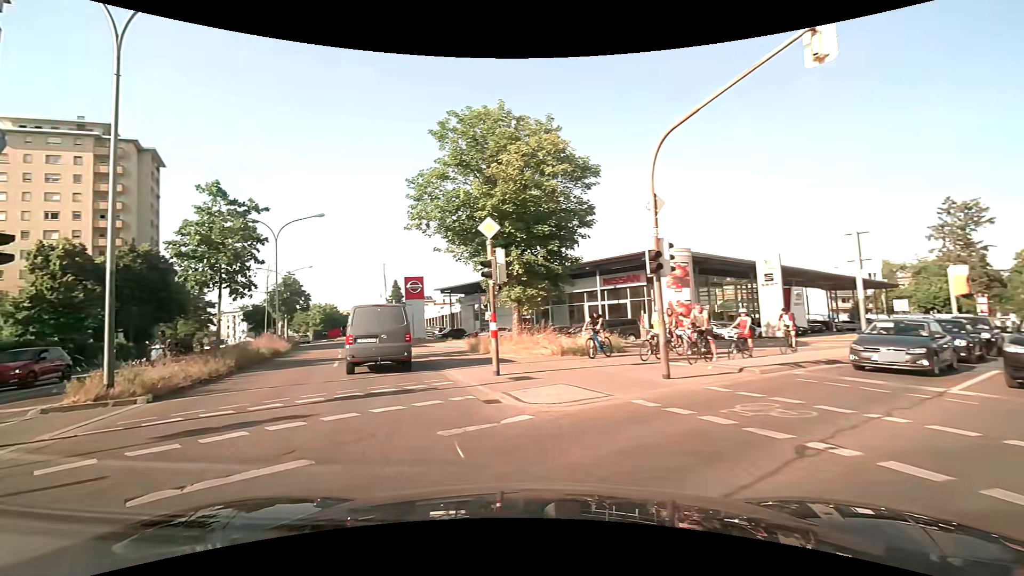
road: secondary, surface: asphalt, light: Day
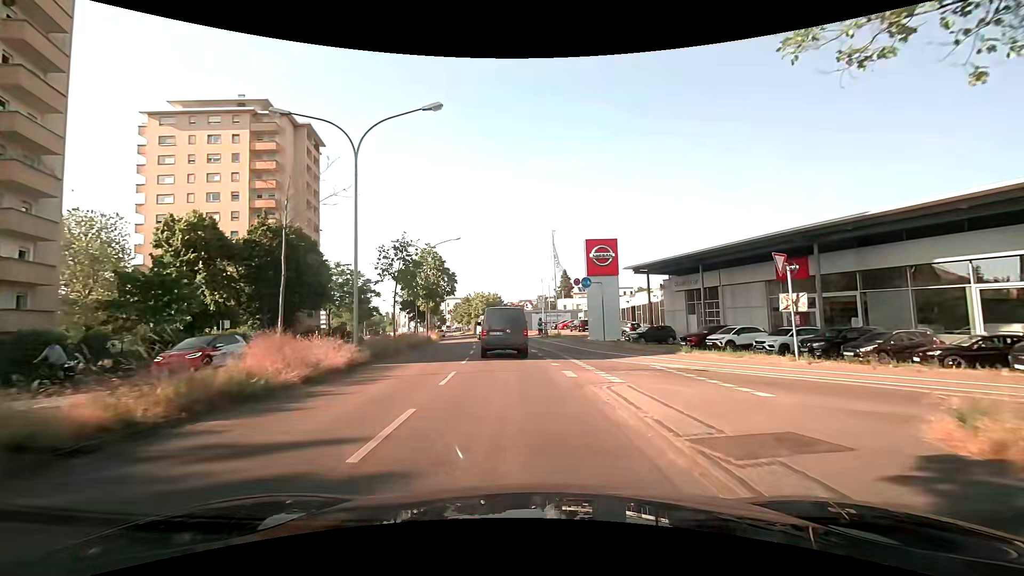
(-5.5, +19.7) m; -20°
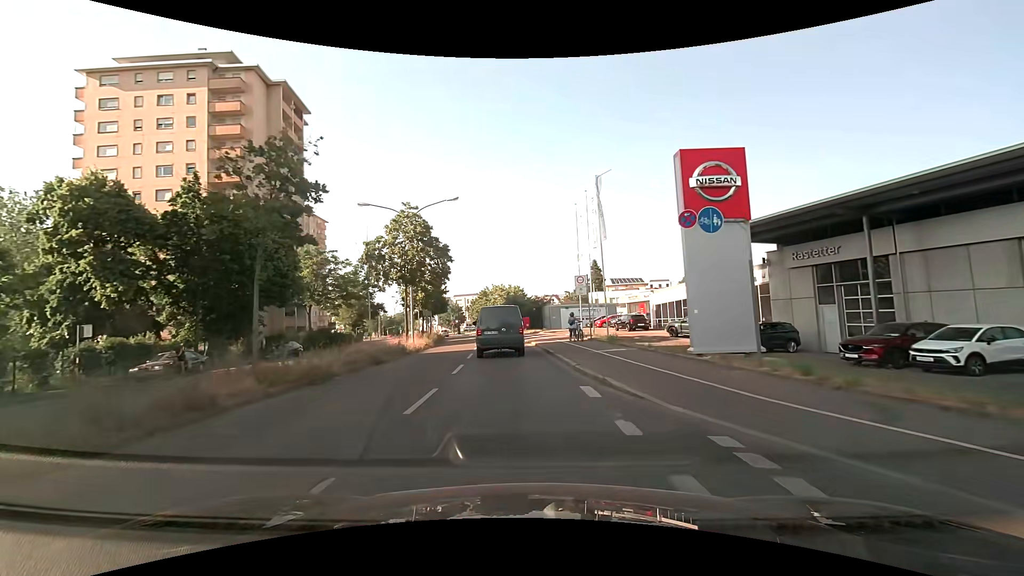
(-0.2, +15.5) m; -2°
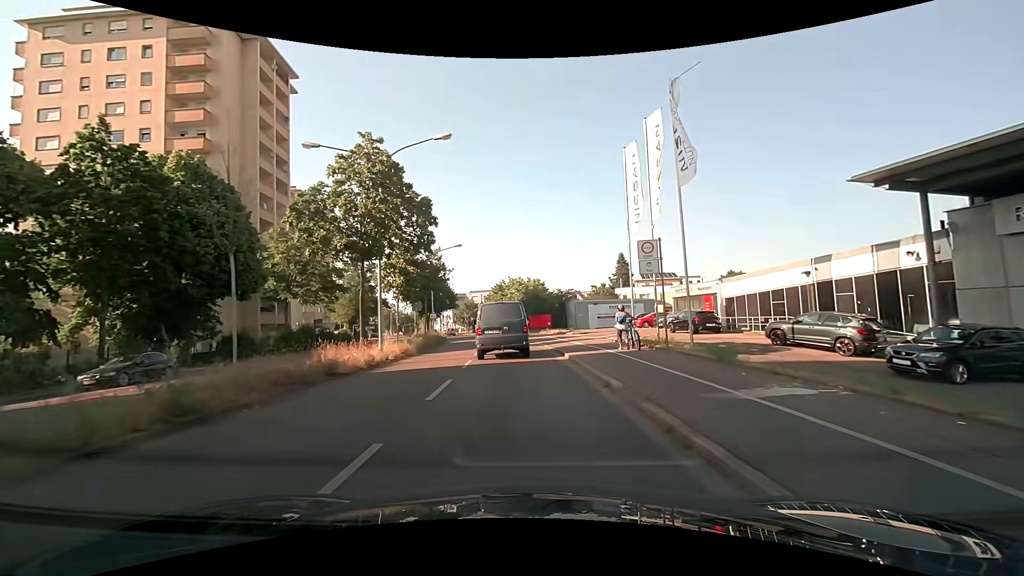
(-0.3, +11.0) m; -3°
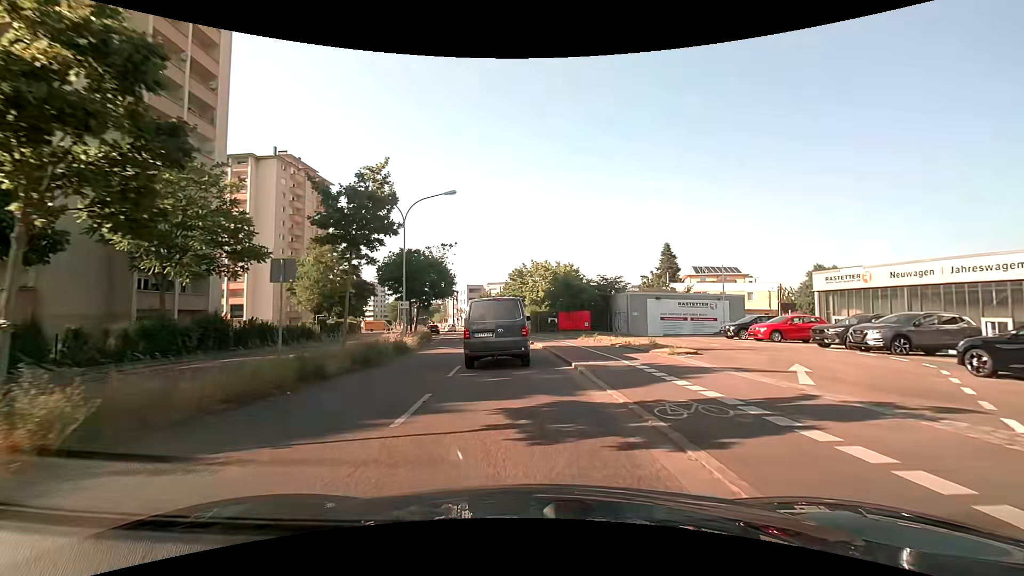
(-0.6, +20.1) m; -3°
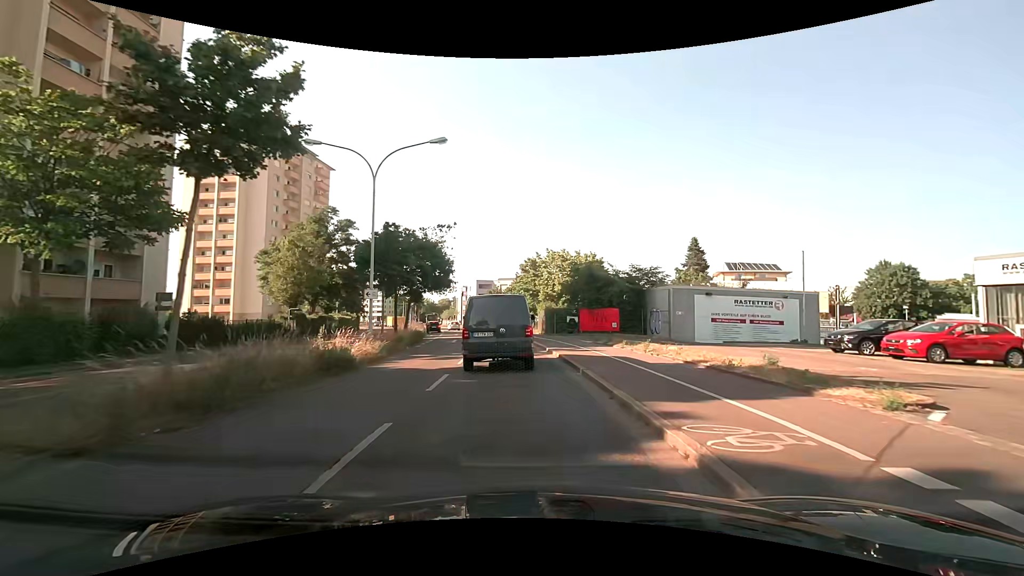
(-0.1, +8.9) m; -1°
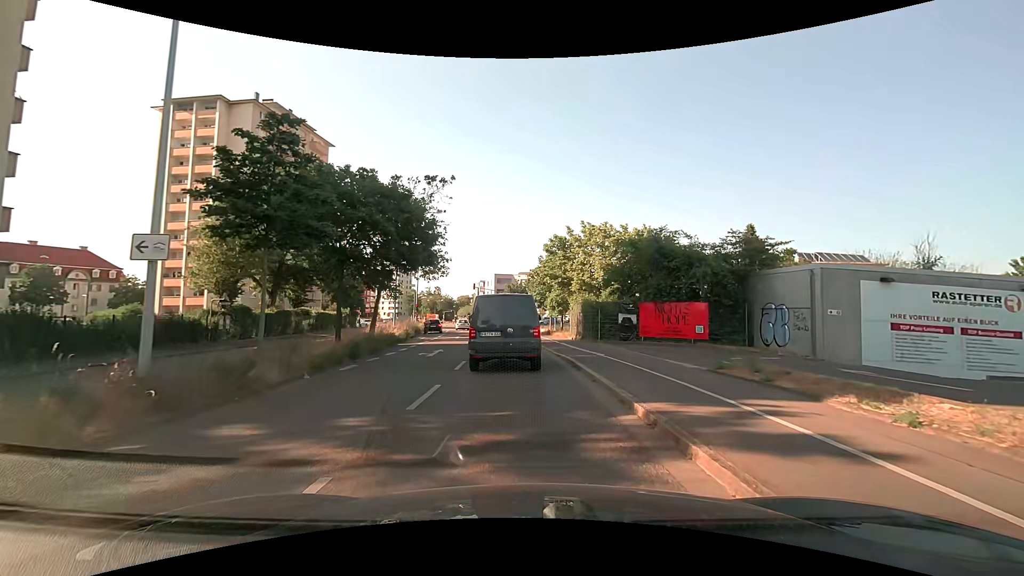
(-0.3, +14.2) m; -3°
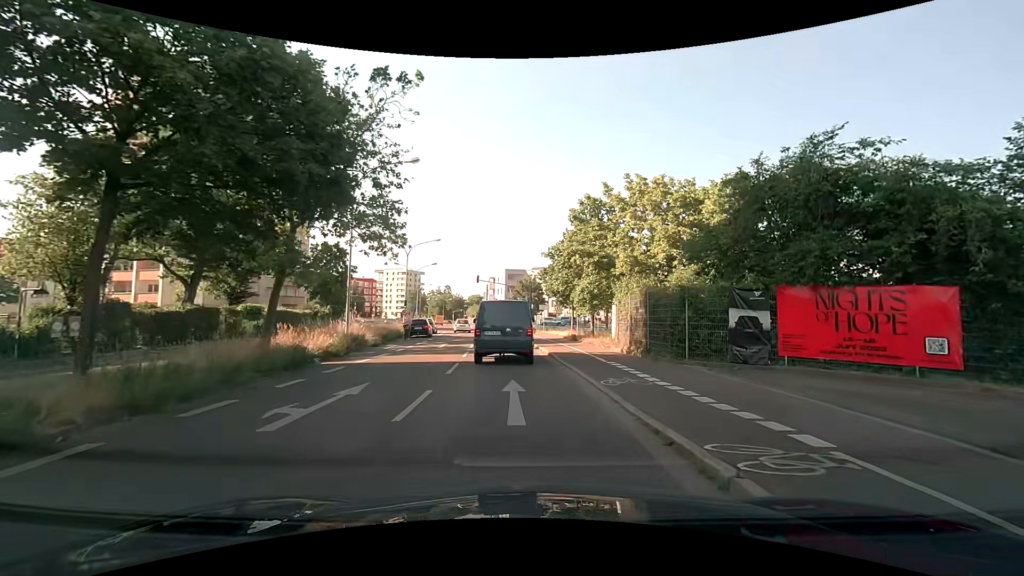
(-0.1, +12.7) m; -1°
(0, +10) (0, +20) (-1, +30) (-2, +40) (-2, +50) (-4, +60) (-6, +70) (-8, +79) (-10, +89) (-12, +99) m
